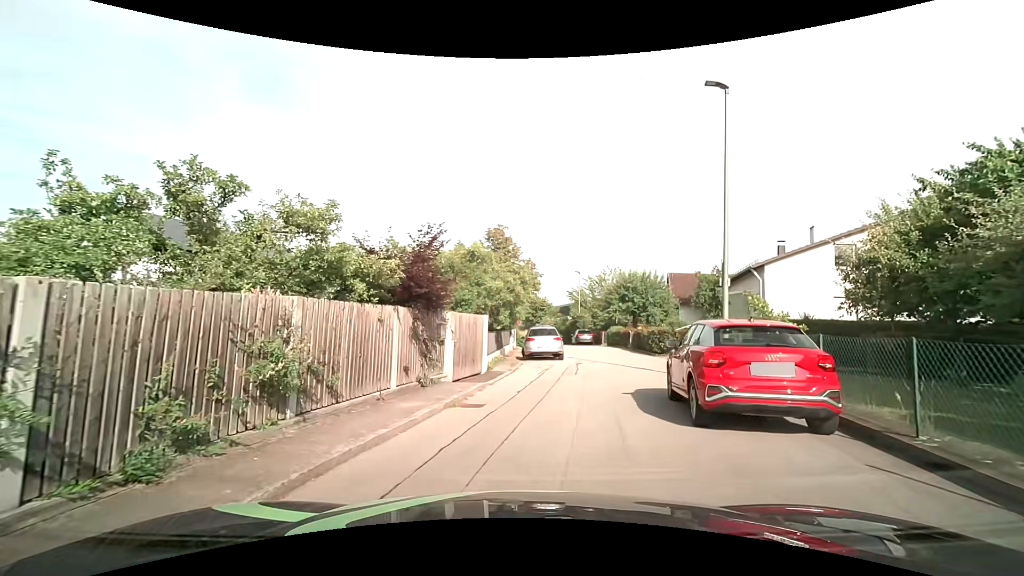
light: Day
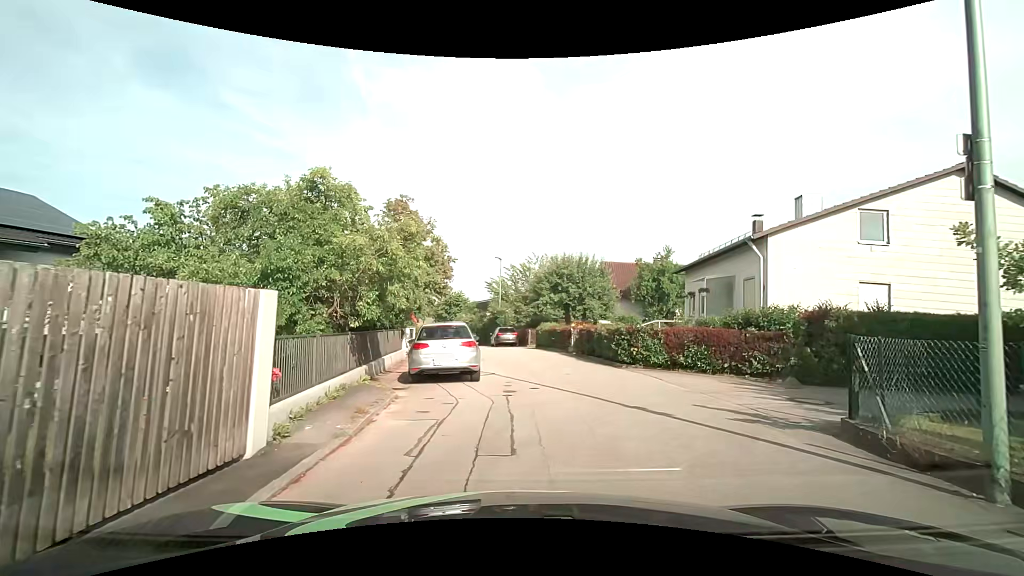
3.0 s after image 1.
(+0.5, +9.7) m; +8°
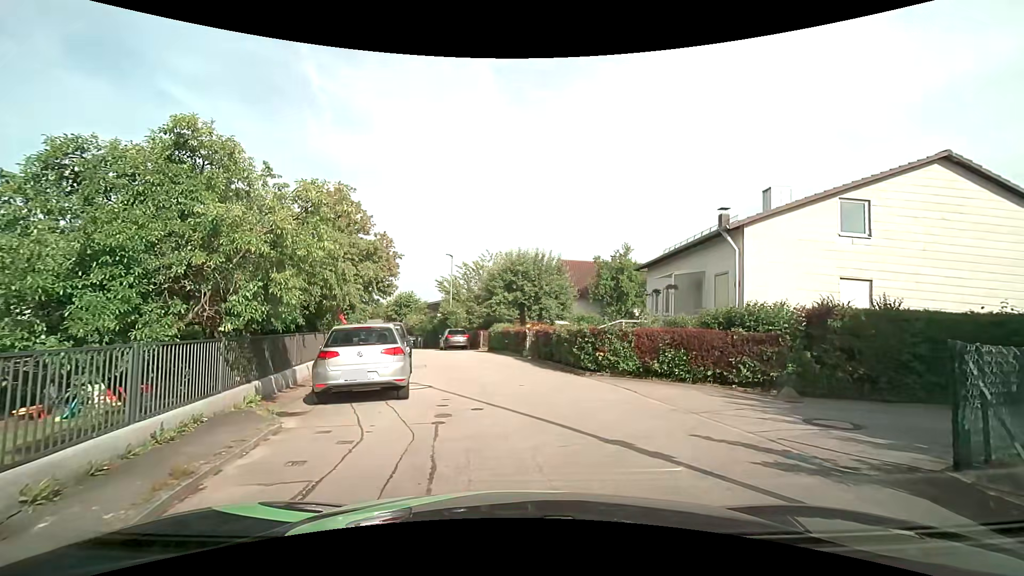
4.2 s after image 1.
(+0.2, +2.5) m; +5°
(0, +10) (0, +20) (-3, +30) (-7, +39) (-10, +48) (-16, +56) (-25, +60) (-35, +61) (-45, +59) (-54, +58) m
